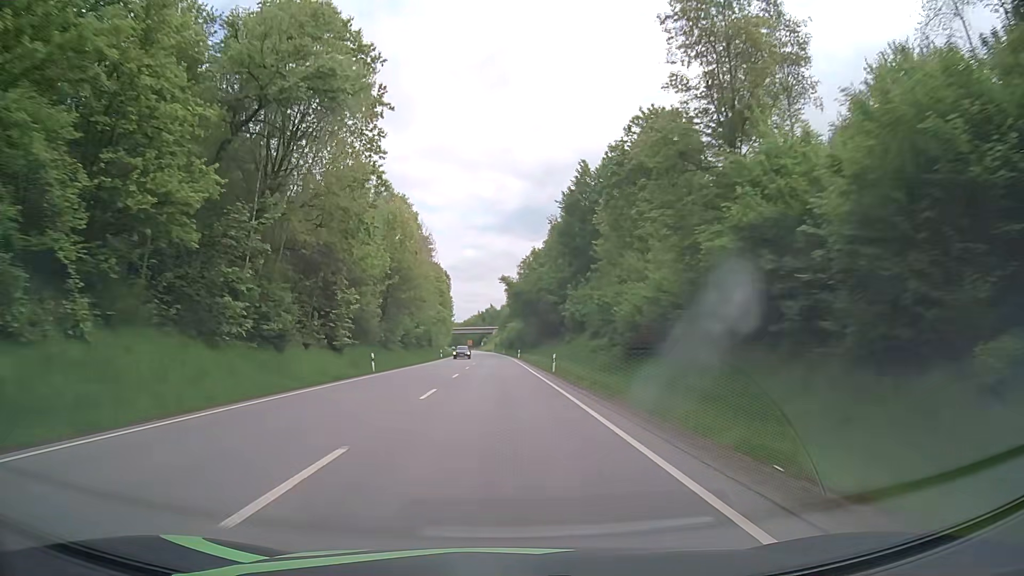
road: primary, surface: asphalt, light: Day
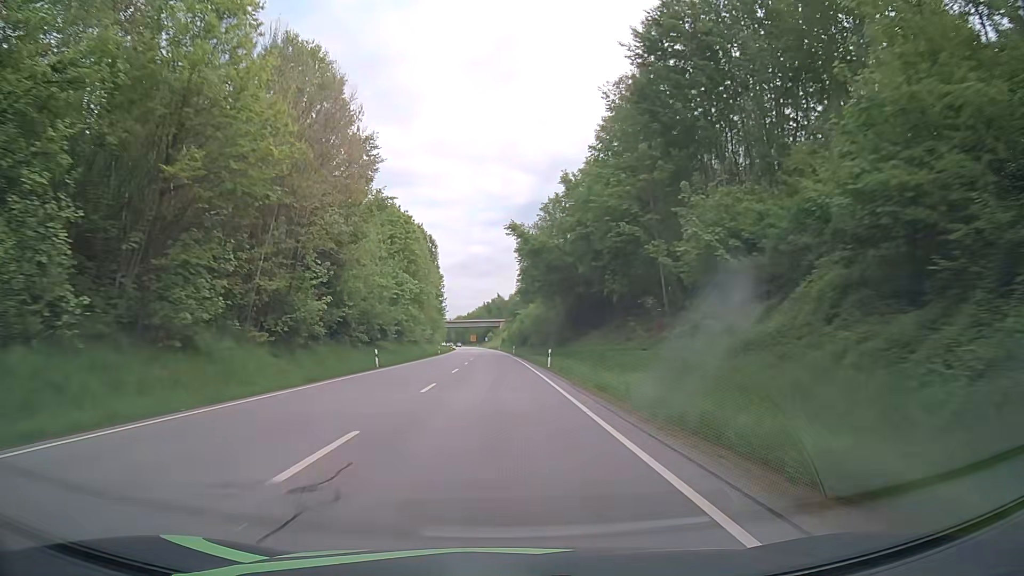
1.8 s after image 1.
(-0.3, +47.9) m; -1°
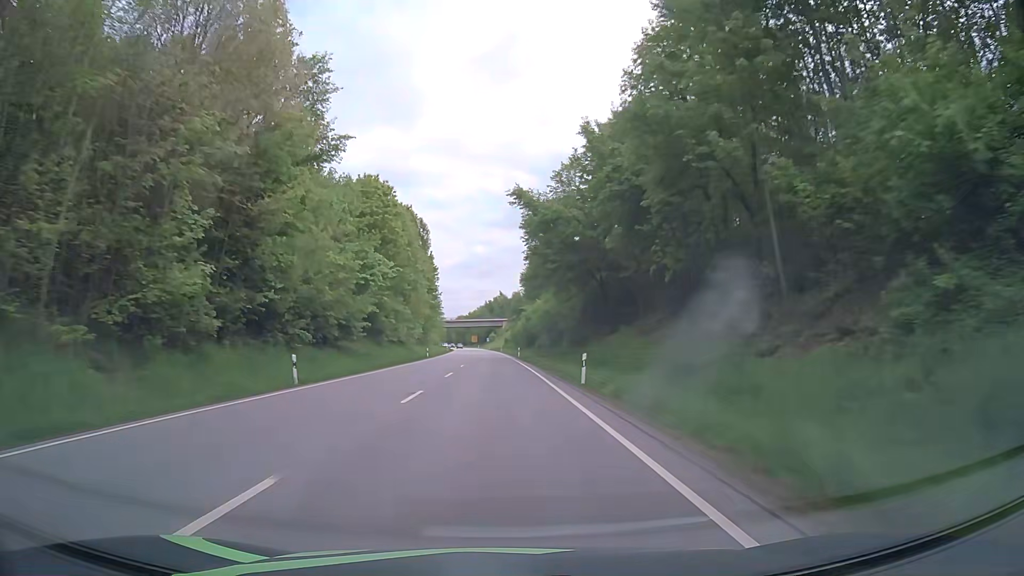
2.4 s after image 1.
(0.0, +16.0) m; 0°
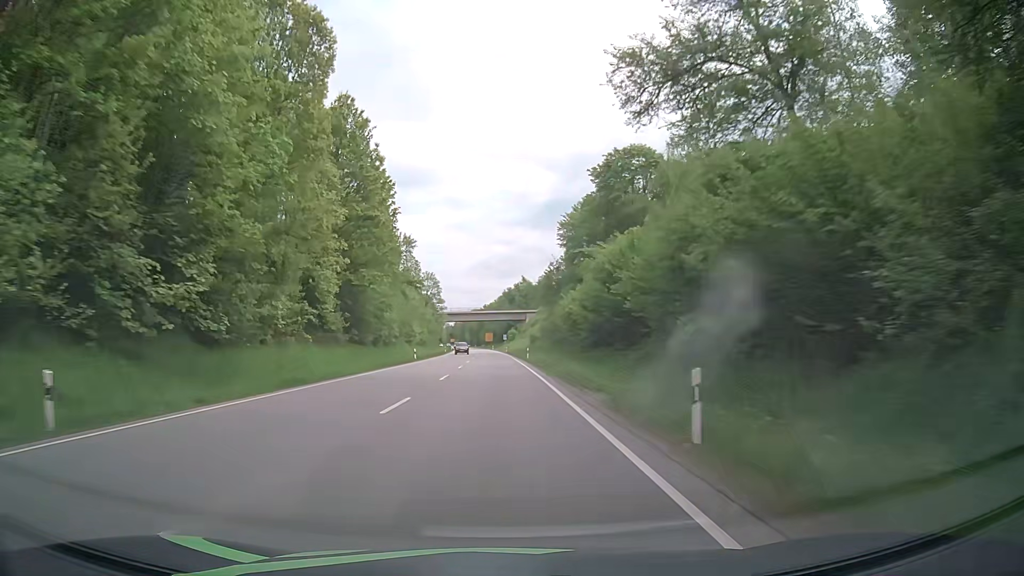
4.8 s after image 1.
(-0.8, +63.9) m; -2°
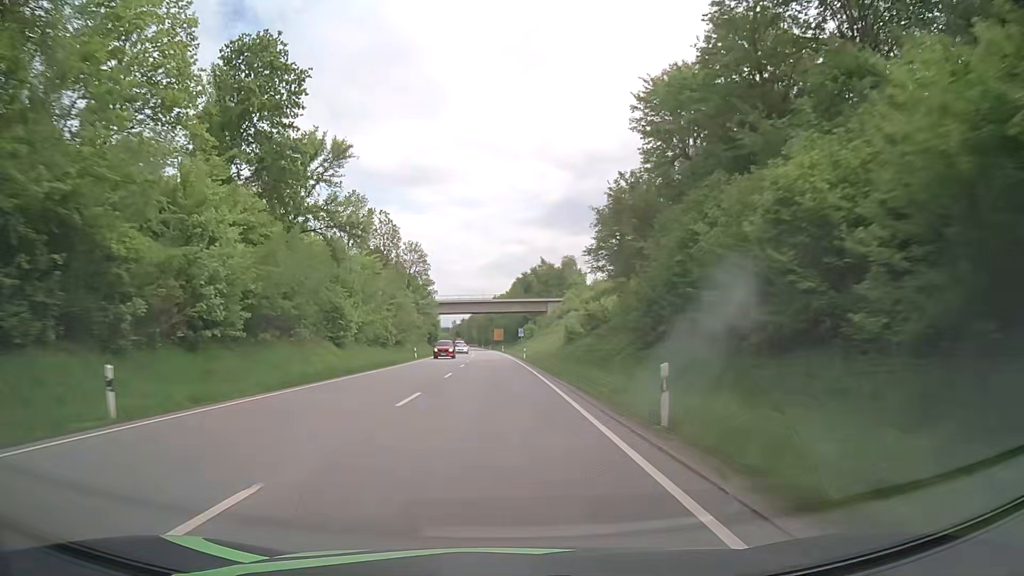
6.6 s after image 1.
(-0.1, +47.8) m; -1°
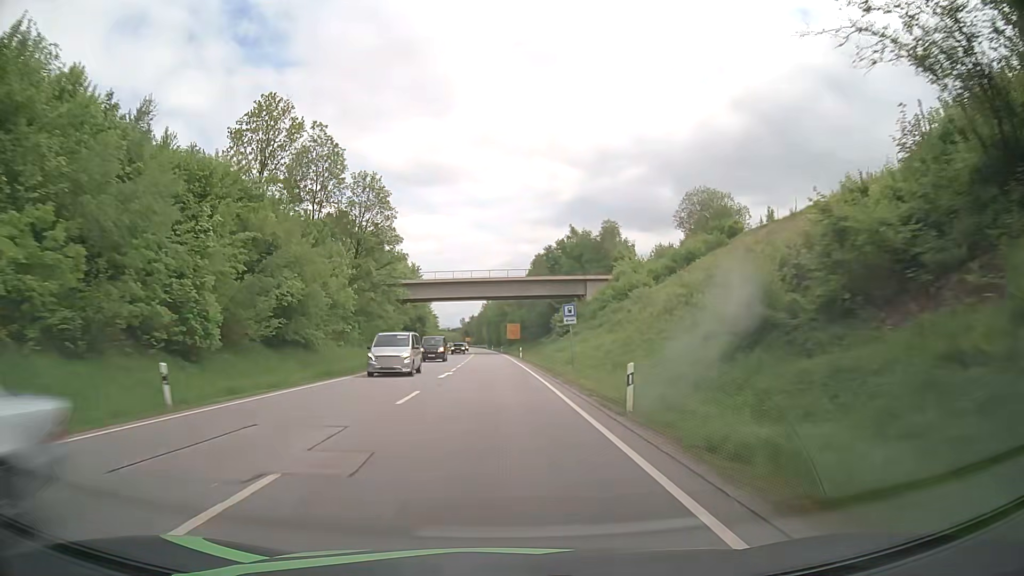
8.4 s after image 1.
(-0.4, +47.6) m; -1°
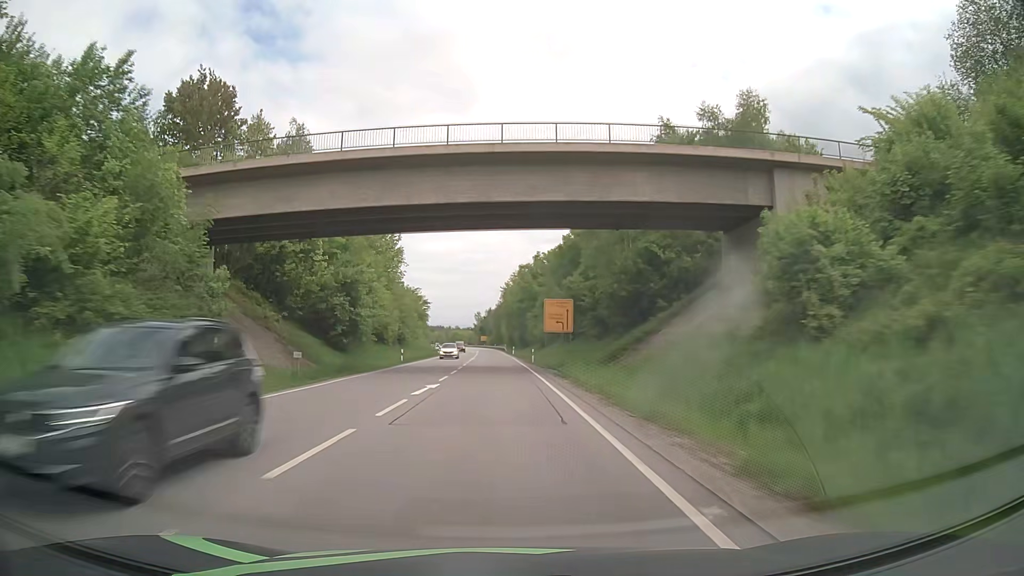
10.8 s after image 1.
(-1.0, +63.3) m; -2°
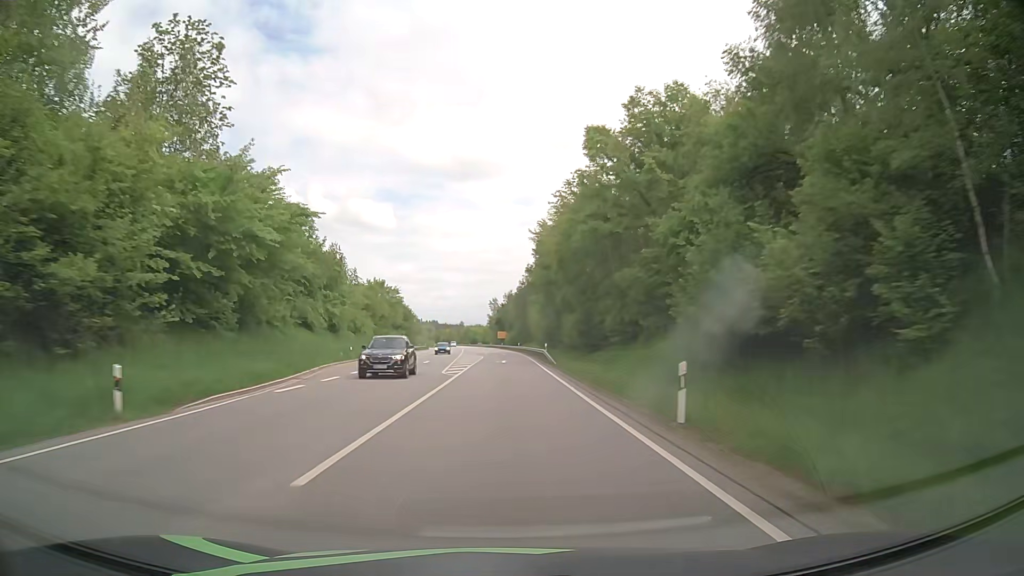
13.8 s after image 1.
(-1.4, +78.8) m; -2°
(0, +10) (0, +20) (0, +30) (0, +40) (0, +50) (0, +60) (-1, +70) (-1, +80) (-1, +90) (-2, +100) m
